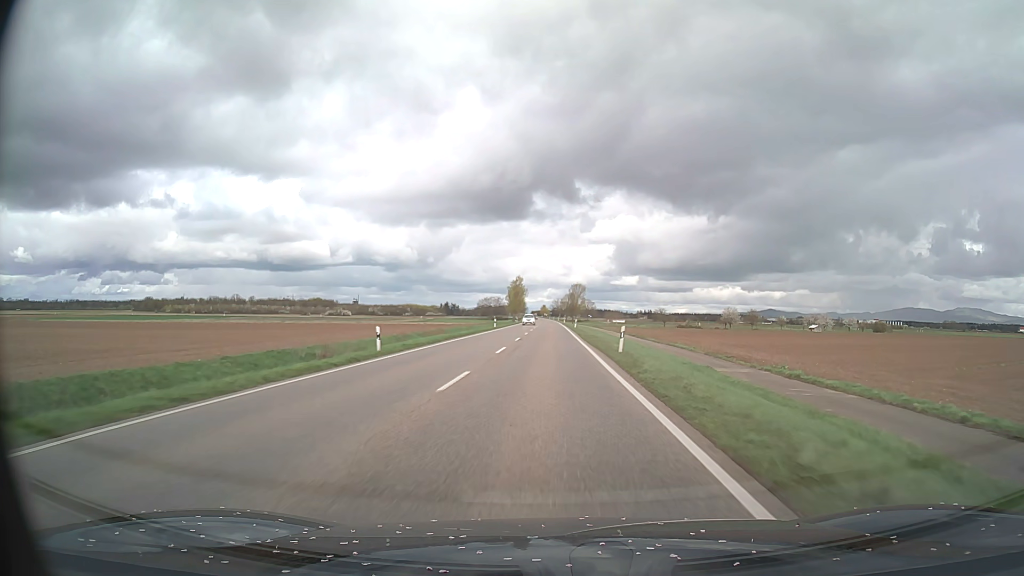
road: primary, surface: asphalt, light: Day
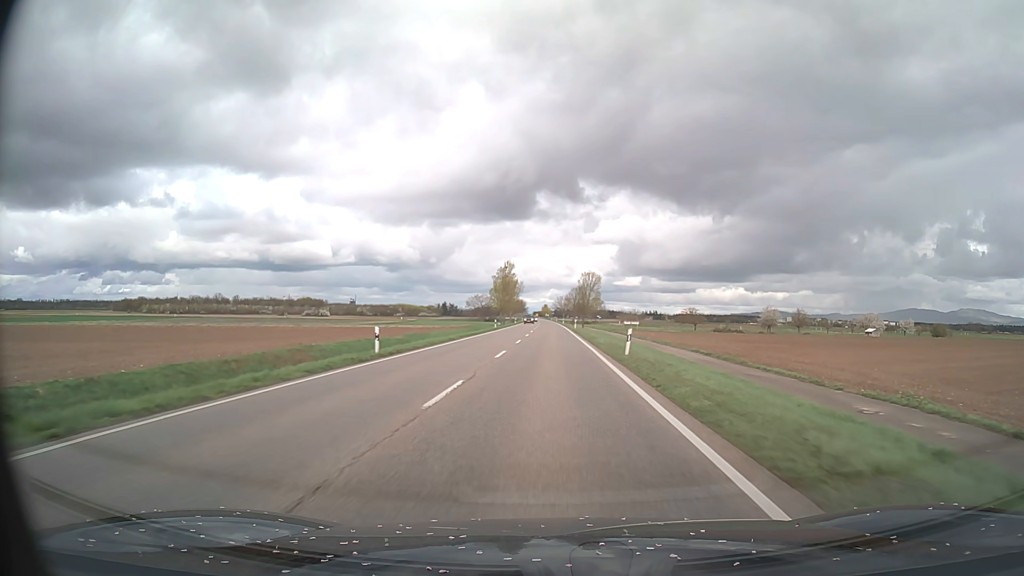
(0.0, +50.1) m; 0°
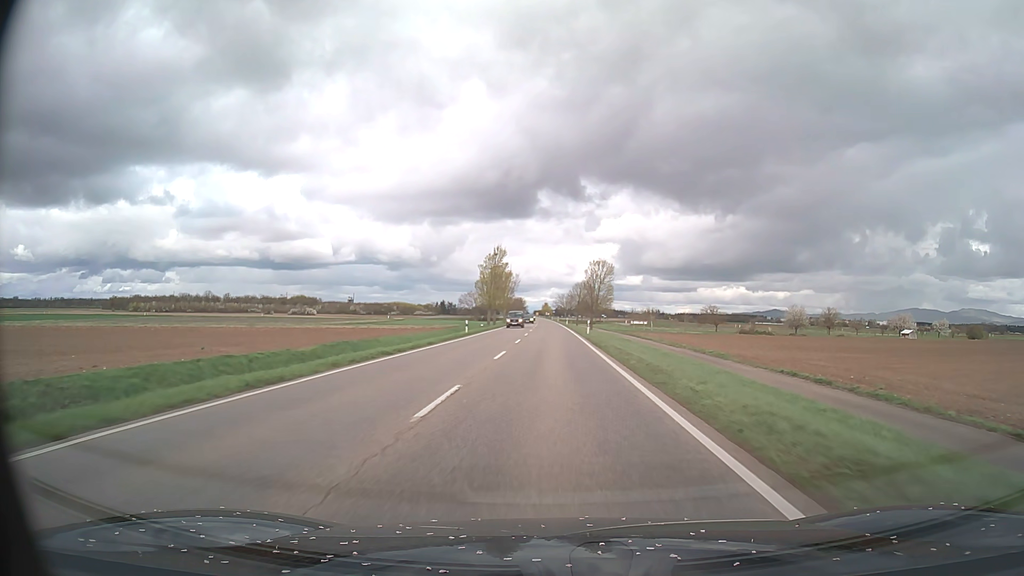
(0.0, +25.1) m; 0°
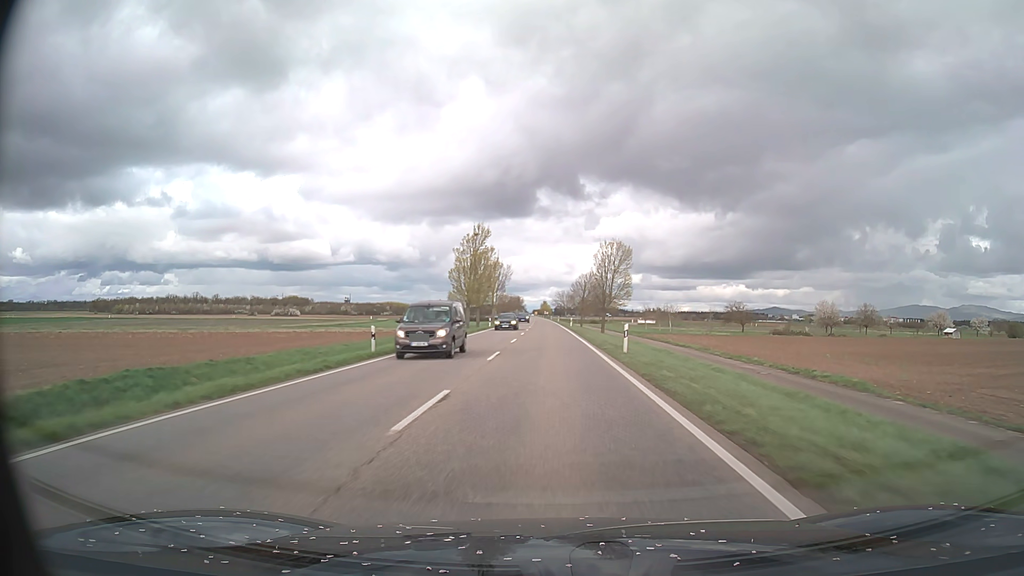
(+0.1, +25.1) m; 0°
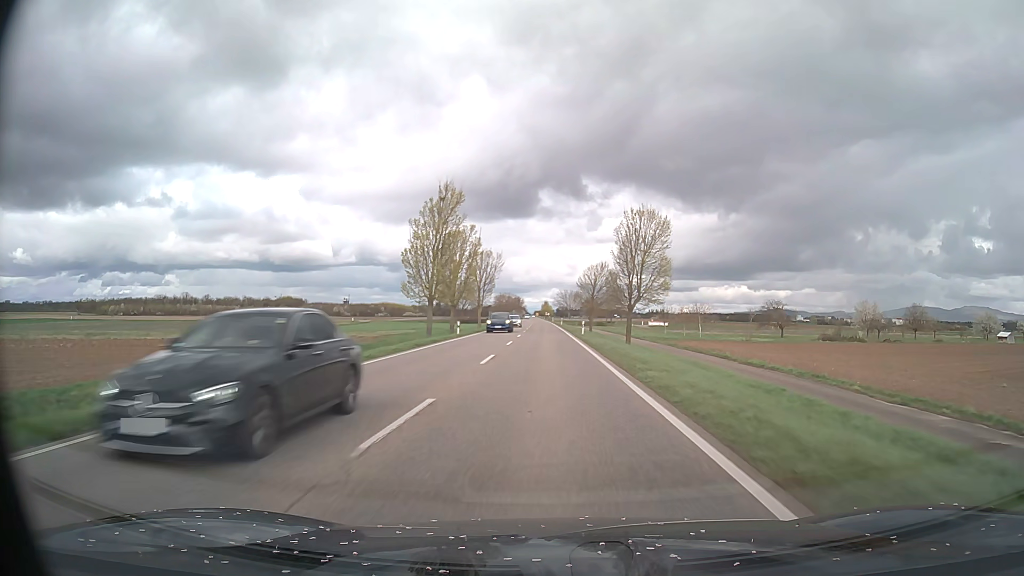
(-0.1, +25.1) m; 0°
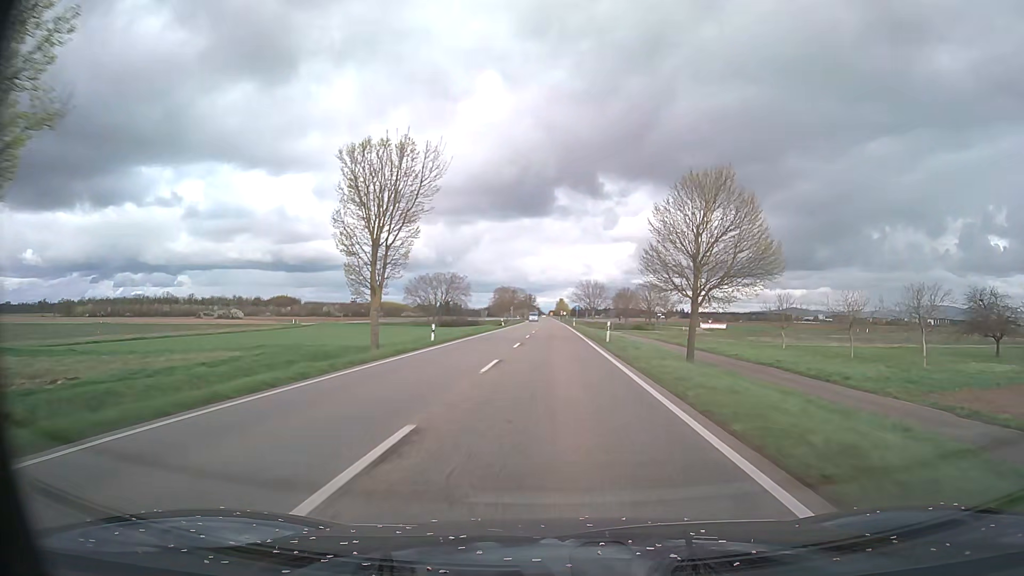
(-0.7, +62.7) m; -1°
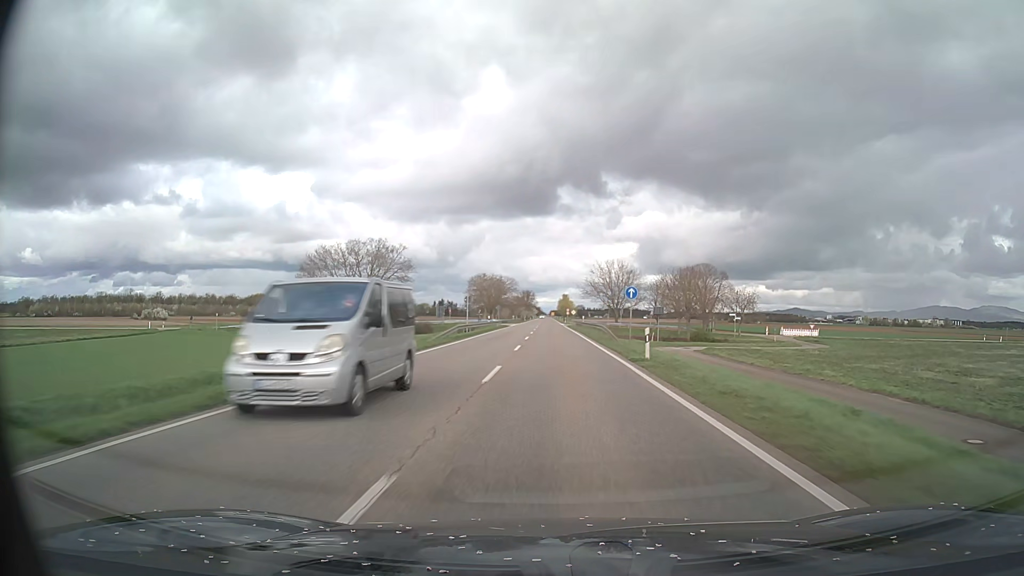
(-0.3, +62.5) m; 0°
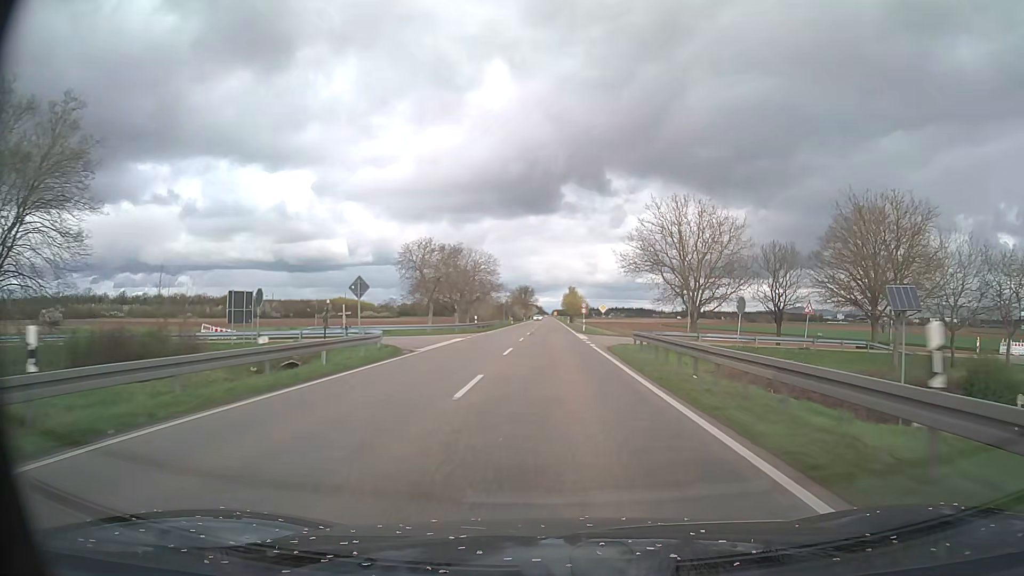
(-0.2, +62.4) m; 0°
(0, +10) (0, +20) (0, +30) (0, +40) (0, +50) (0, +60) (0, +70) (0, +80) (0, +90) (0, +100) m
